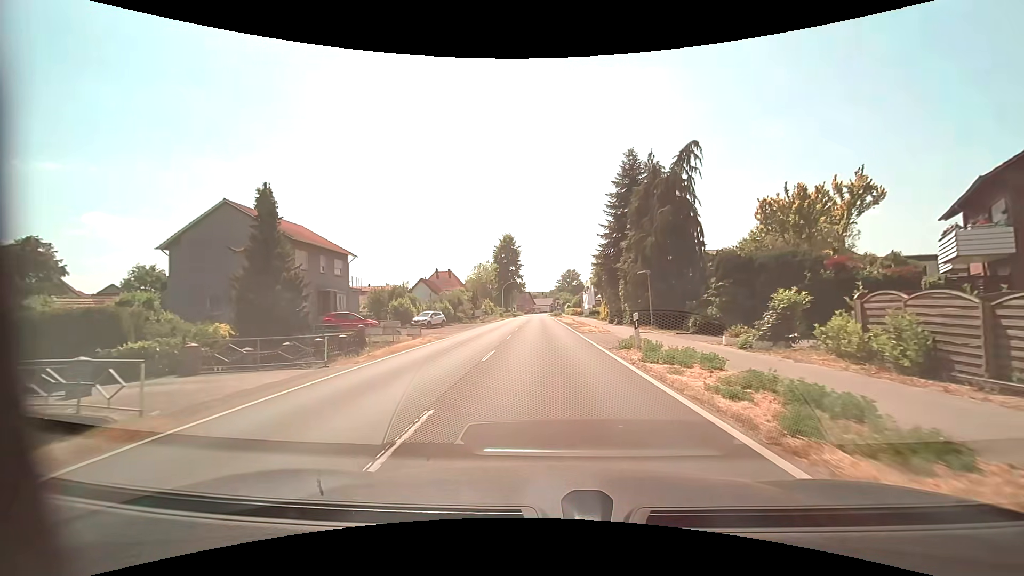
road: primary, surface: asphalt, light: Day
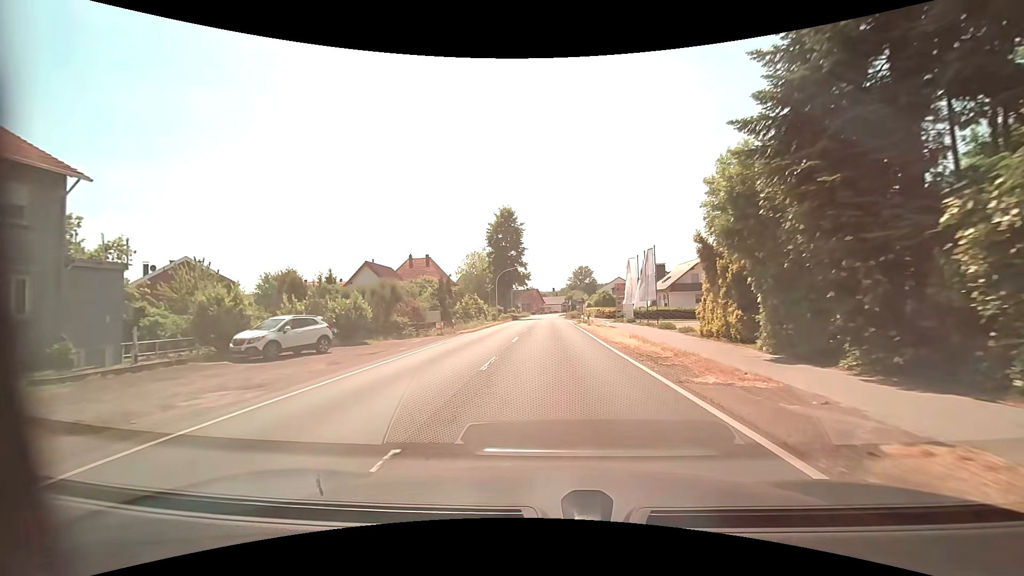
(-0.5, +29.5) m; -1°
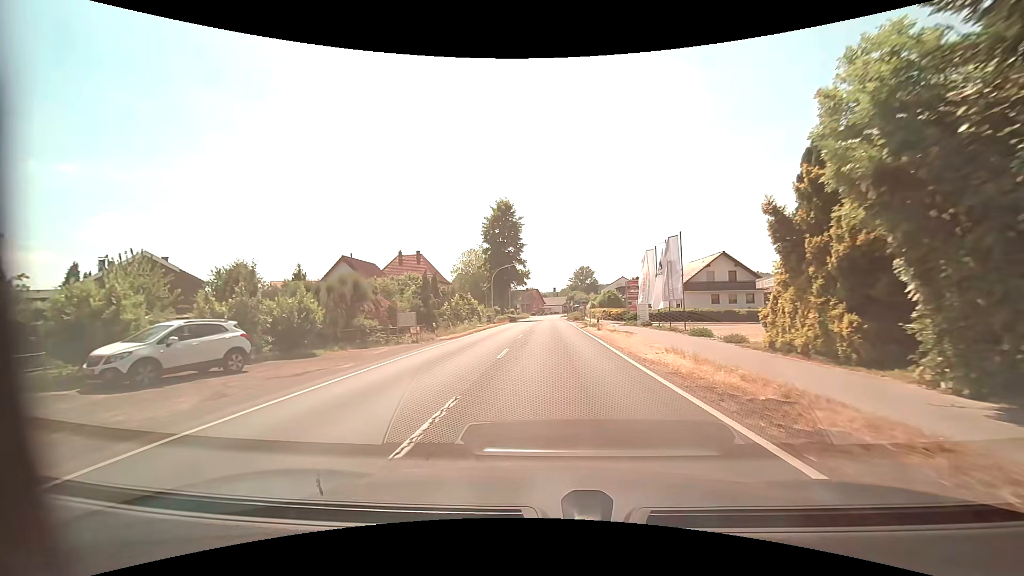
(-0.1, +6.2) m; -1°
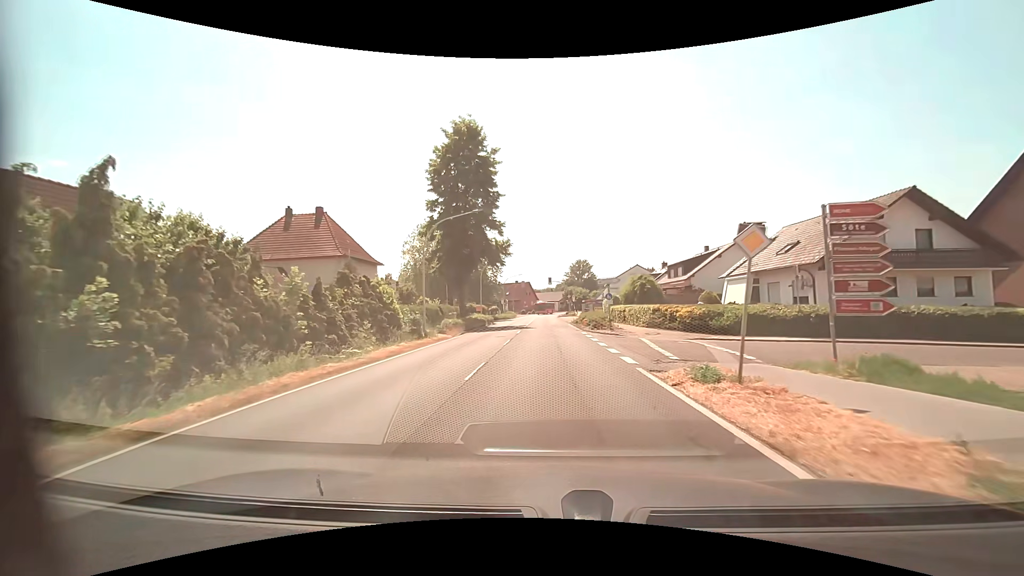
(+0.4, +31.8) m; +1°
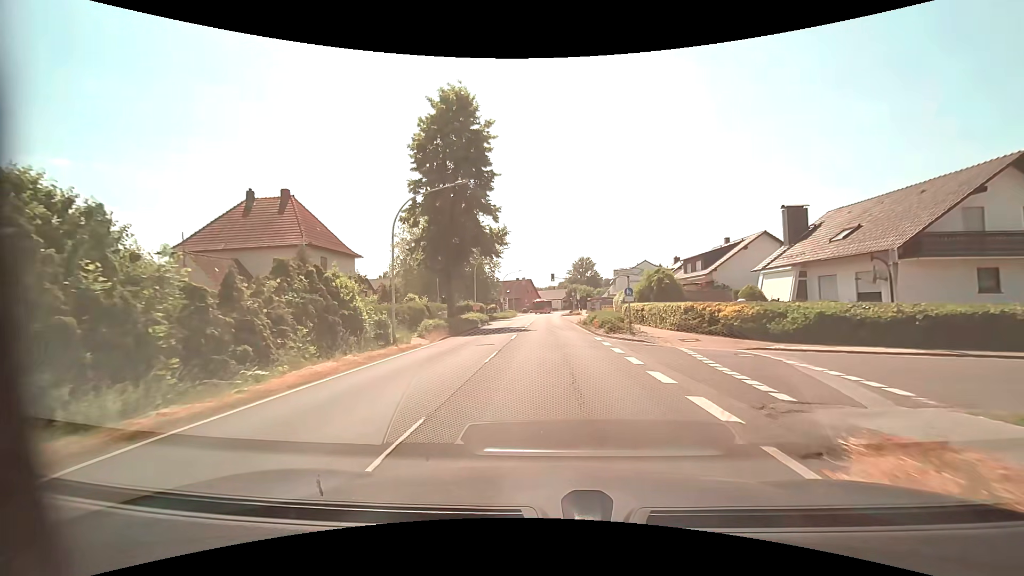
(0.0, +6.3) m; 0°
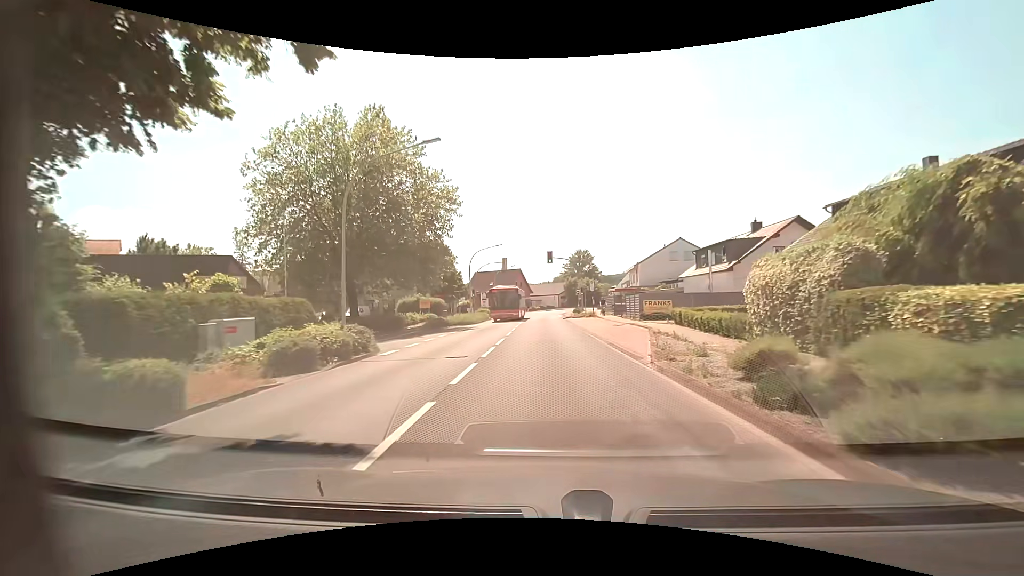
(0.0, +31.2) m; +1°
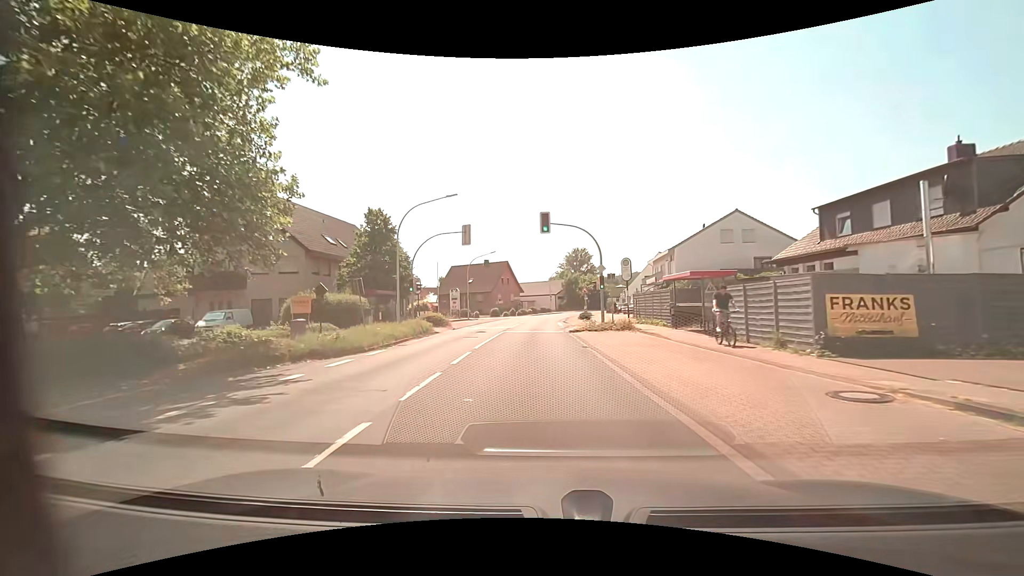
(+0.1, +23.7) m; 0°
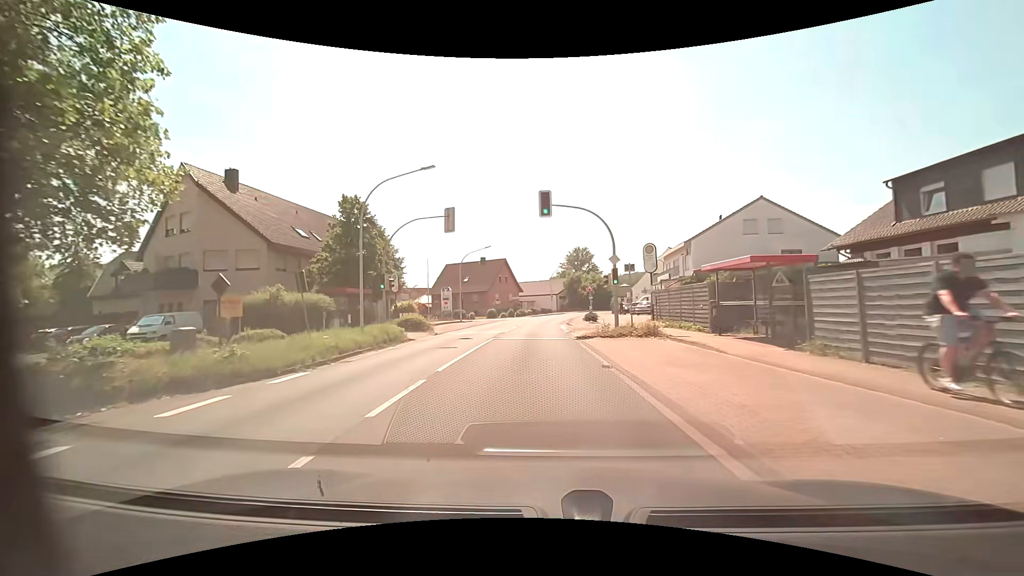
(0.0, +5.7) m; 0°
(0, +10) (0, +20) (0, +30) (0, +40) (0, +50) (+1, +60) (+3, +70) (+6, +79) (+11, +88) (+16, +97) m
